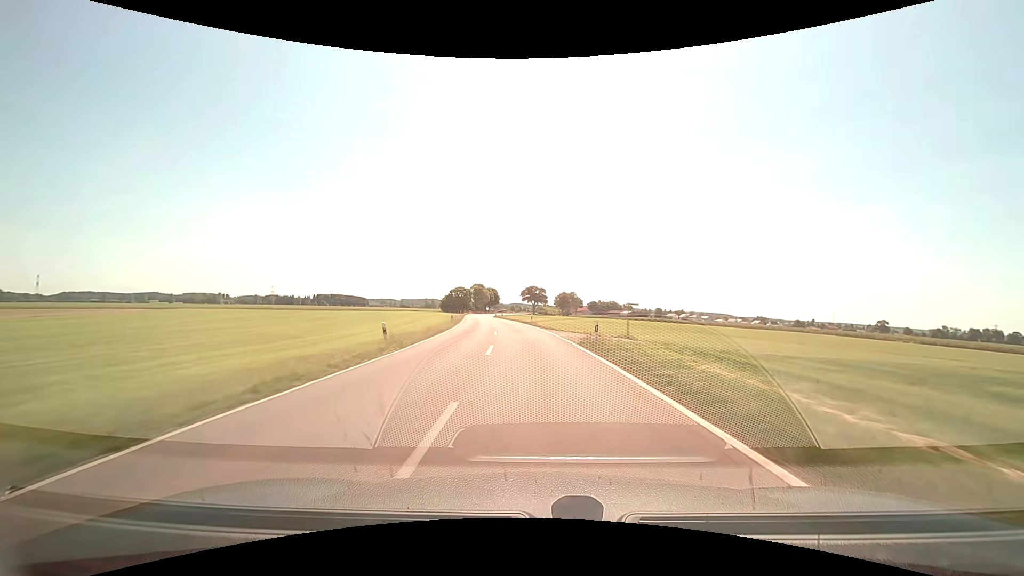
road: tertiary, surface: asphalt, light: Day
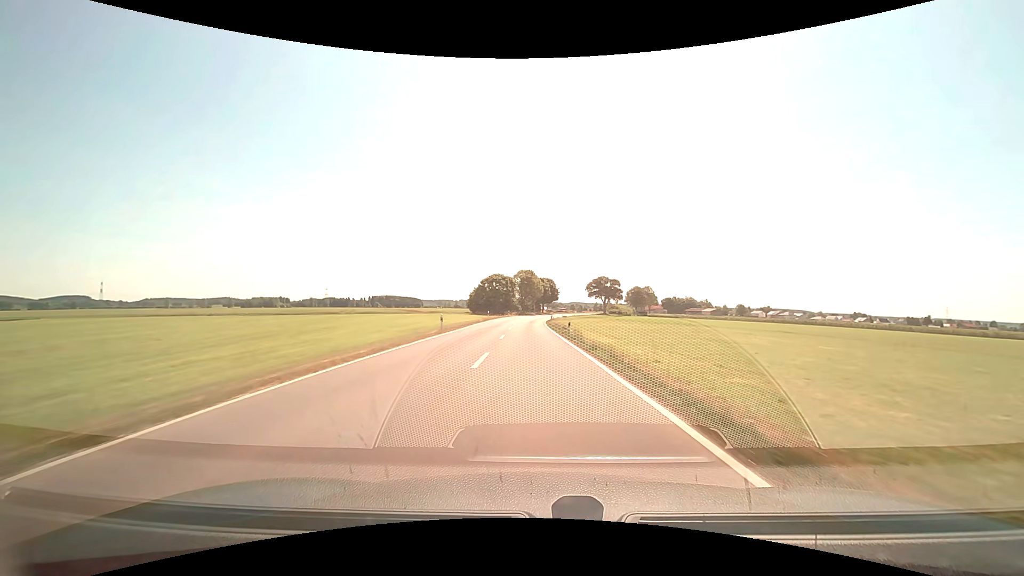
(-4.9, +63.6) m; -7°
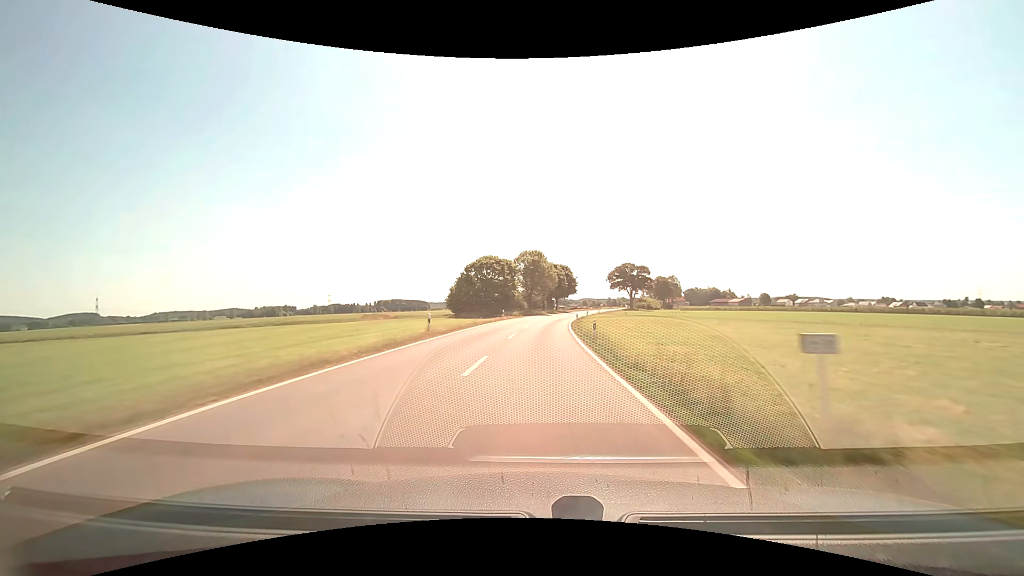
(-0.5, +37.5) m; -1°
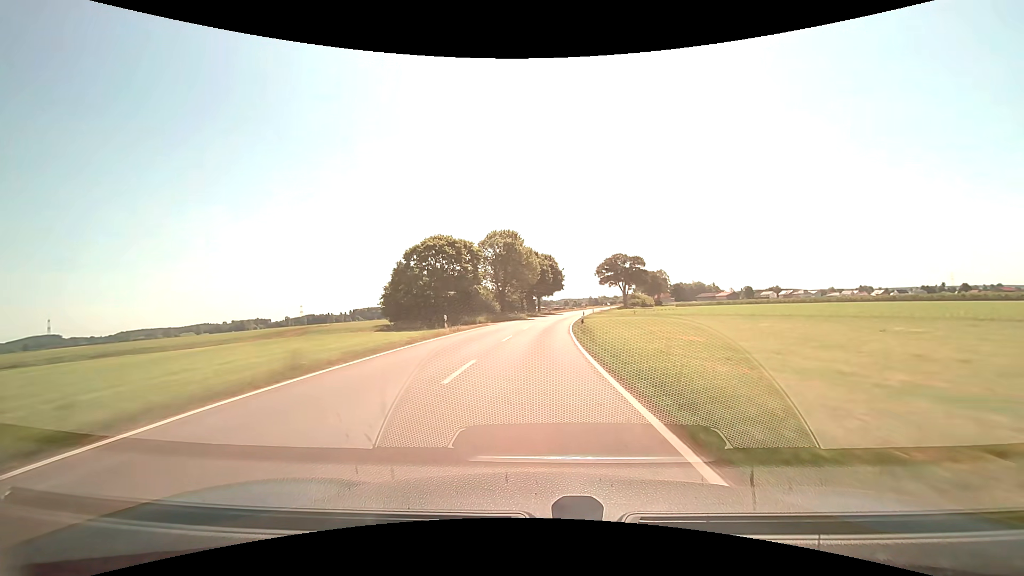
(+0.5, +24.8) m; +2°
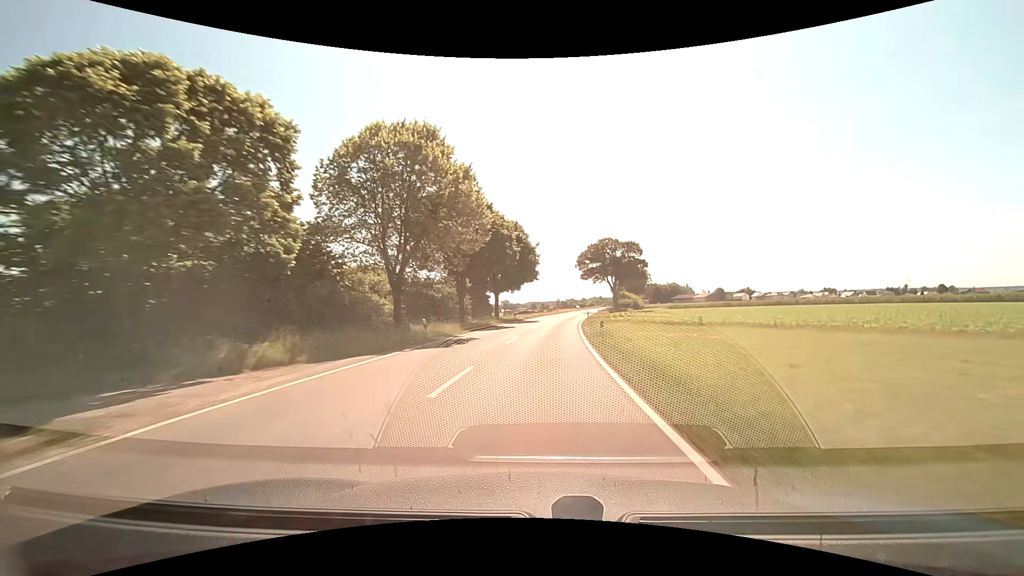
(+0.9, +37.3) m; +3°
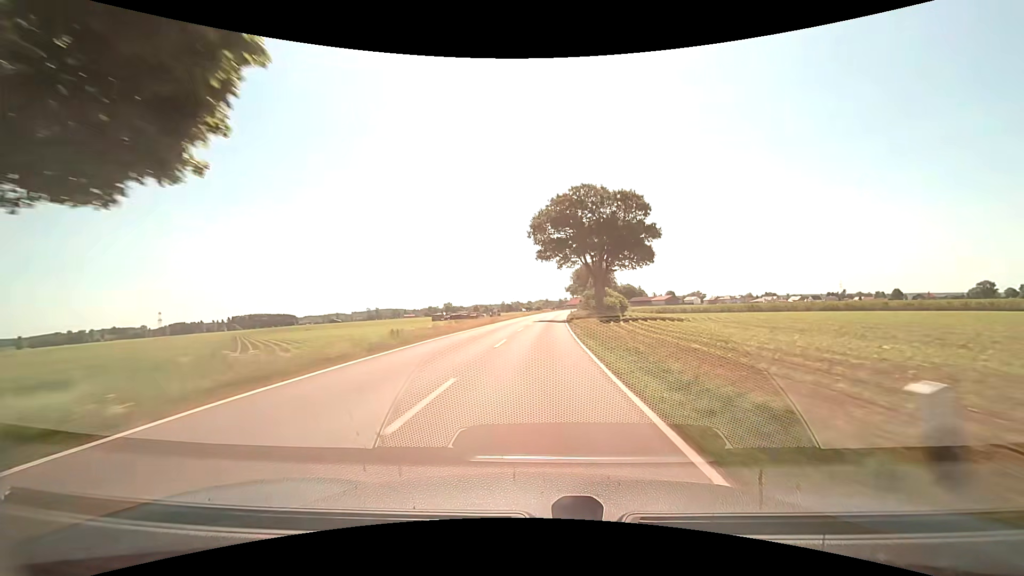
(+3.0, +50.1) m; +7°
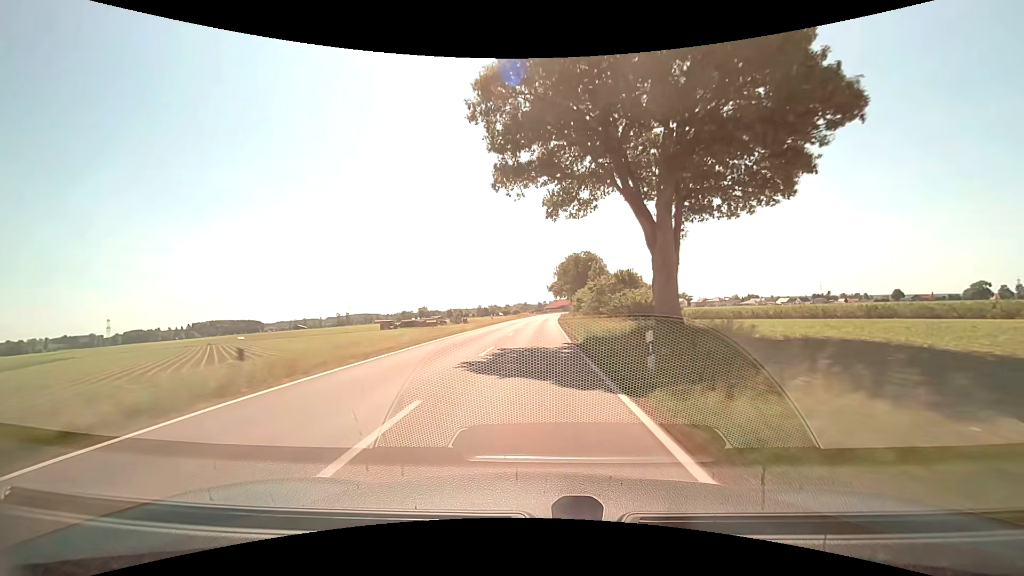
(+0.8, +38.2) m; +2°
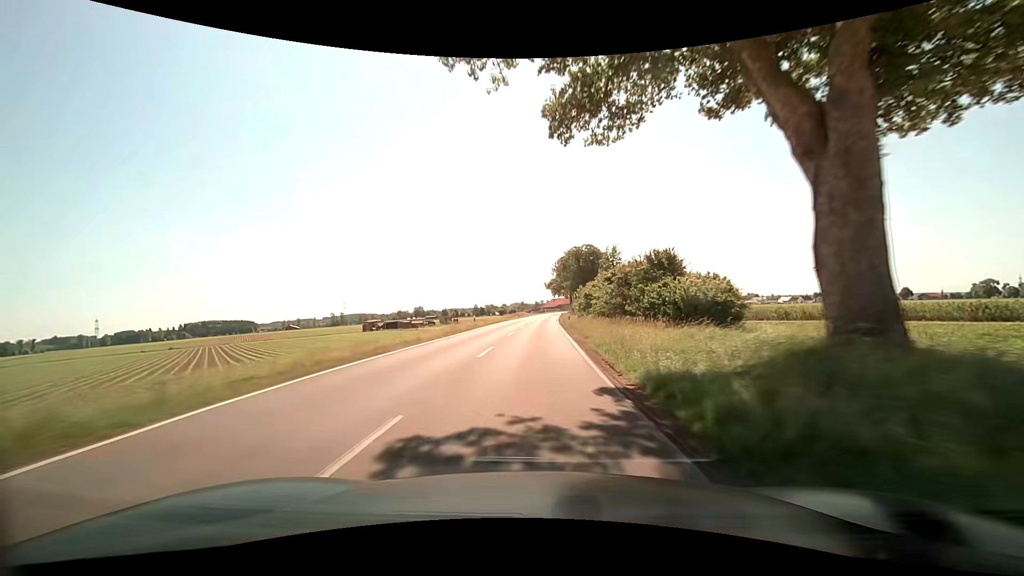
(0.0, +12.9) m; 0°
